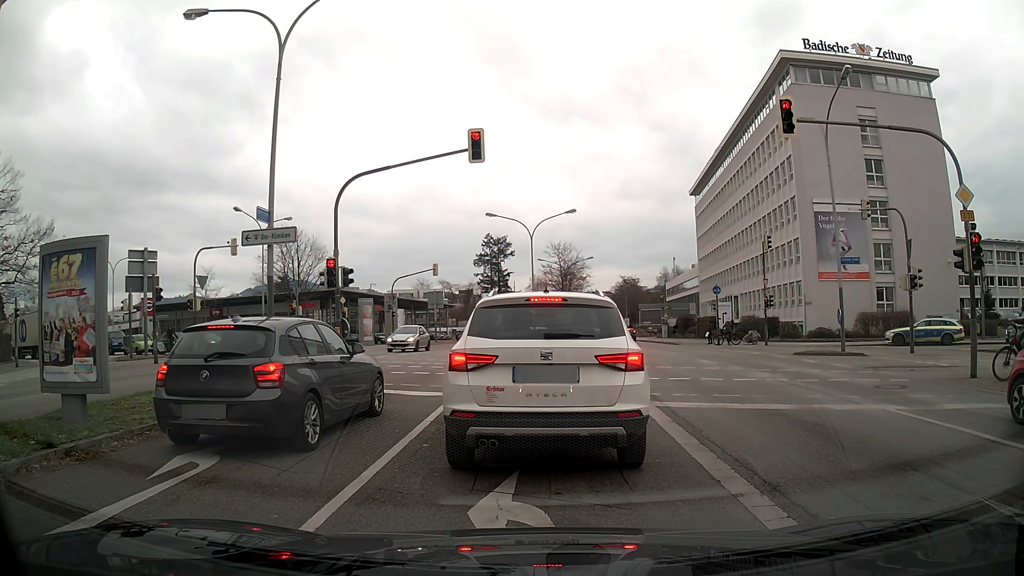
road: primary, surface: asphalt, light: Day
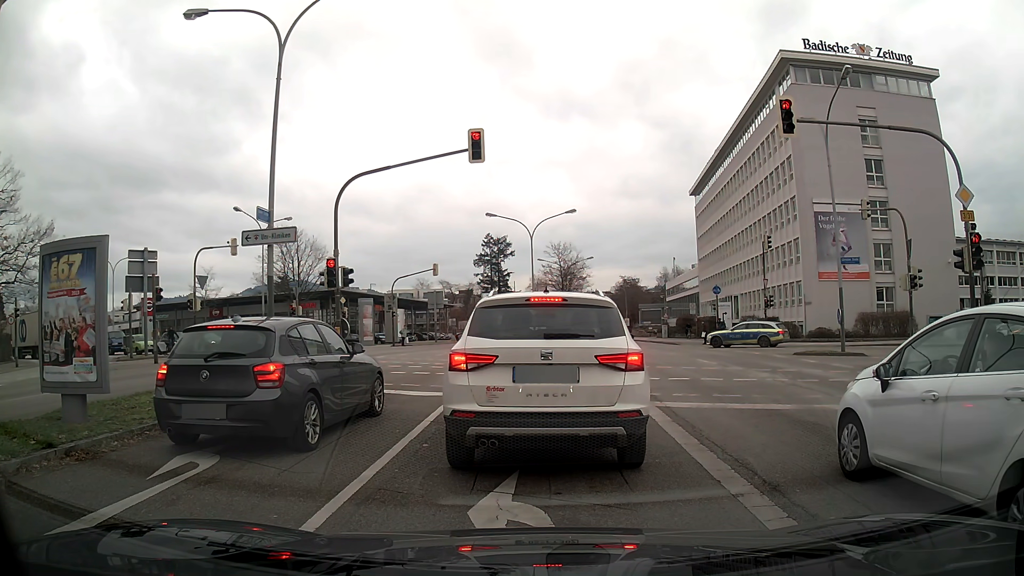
(0.0, 0.0) m; 0°
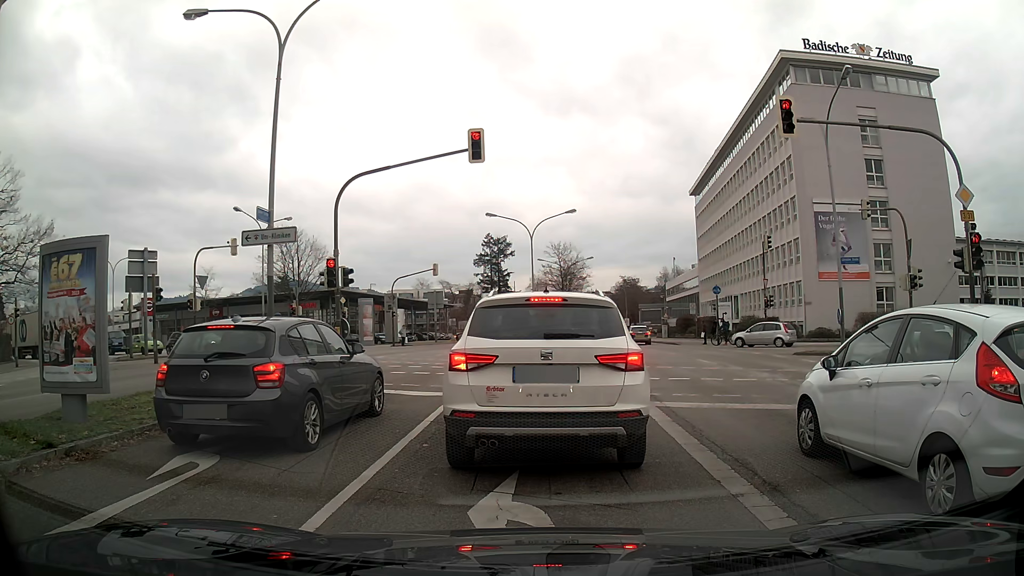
(0.0, 0.0) m; 0°
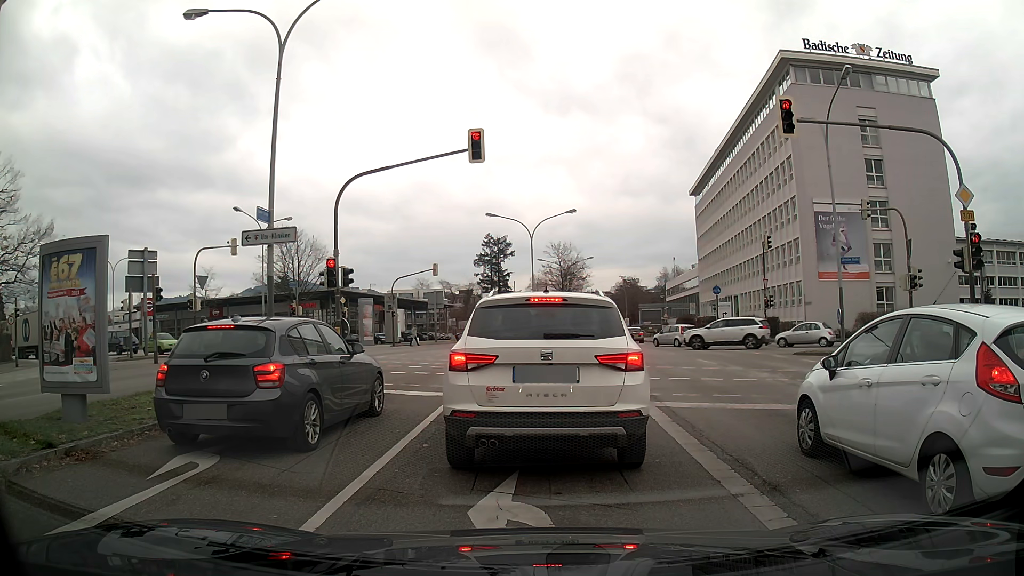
(0.0, 0.0) m; 0°
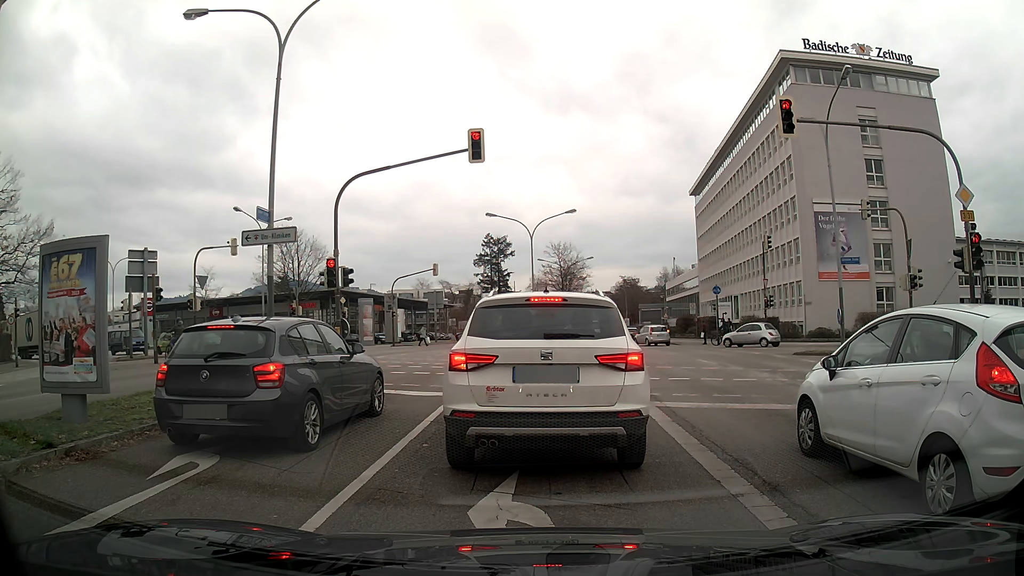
(0.0, 0.0) m; 0°
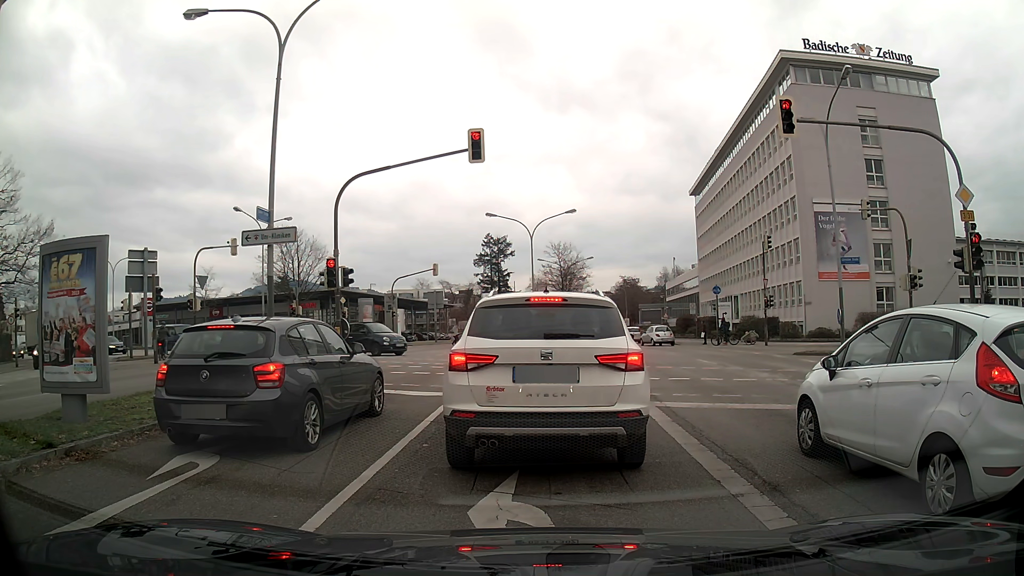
(0.0, 0.0) m; 0°
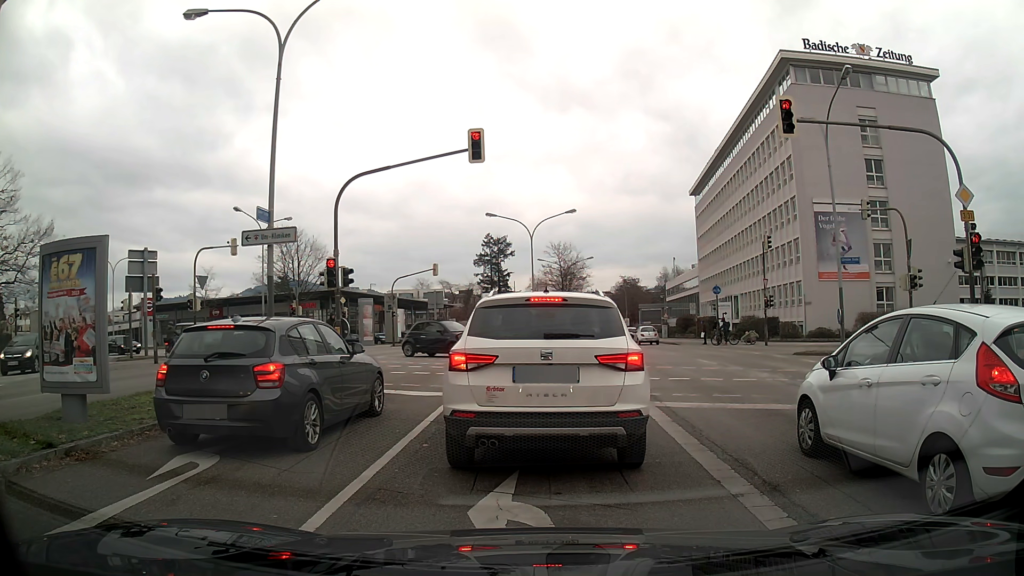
(0.0, 0.0) m; 0°
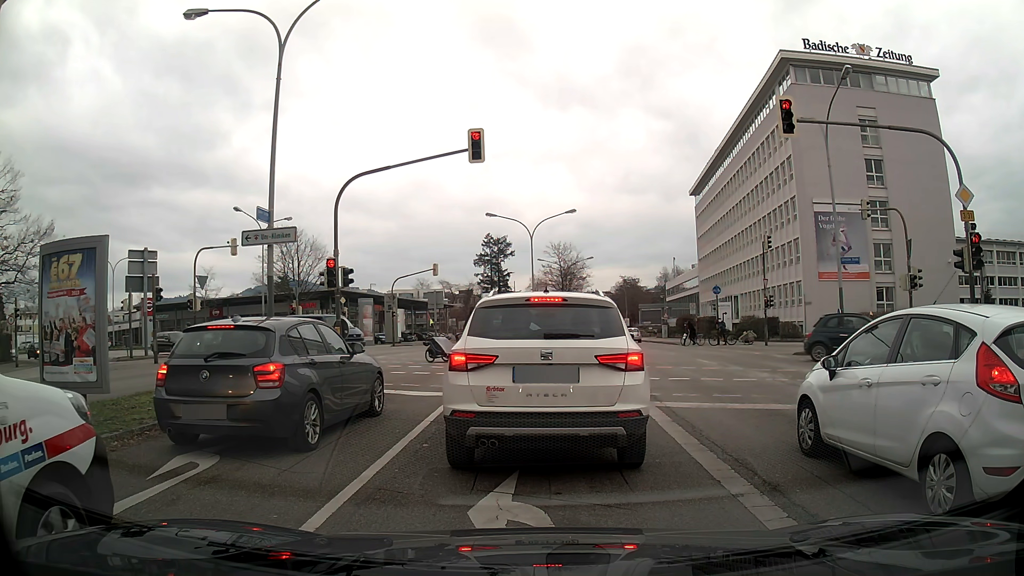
(0.0, 0.0) m; 0°
